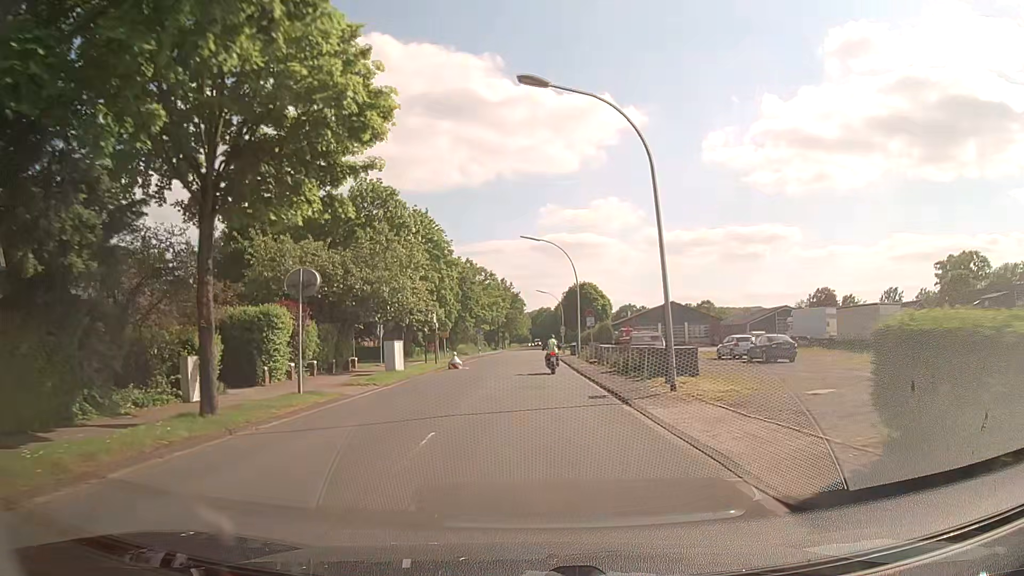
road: secondary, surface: paved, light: Day
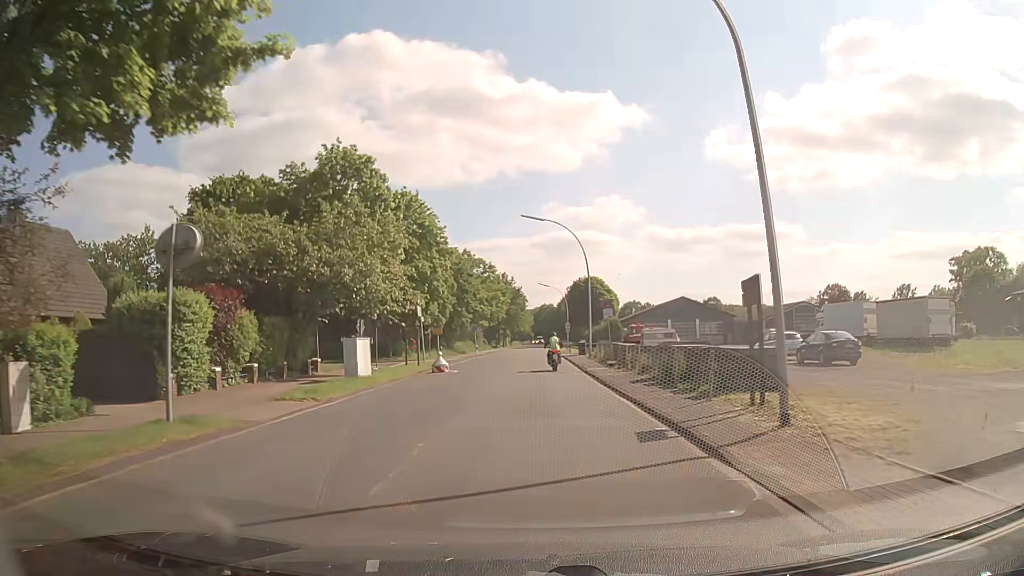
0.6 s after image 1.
(0.0, +7.2) m; -1°
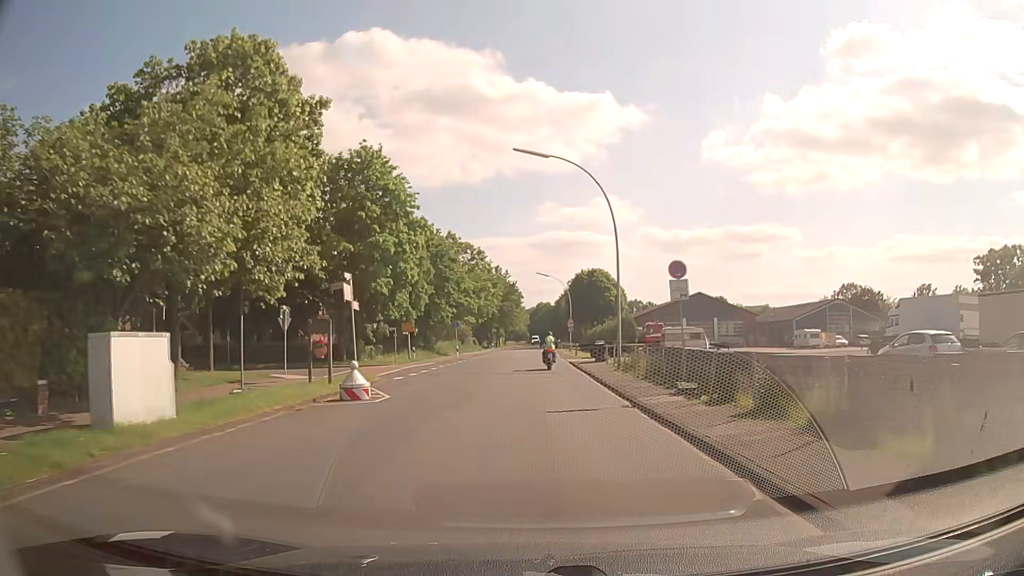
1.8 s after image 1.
(+0.1, +14.6) m; +1°
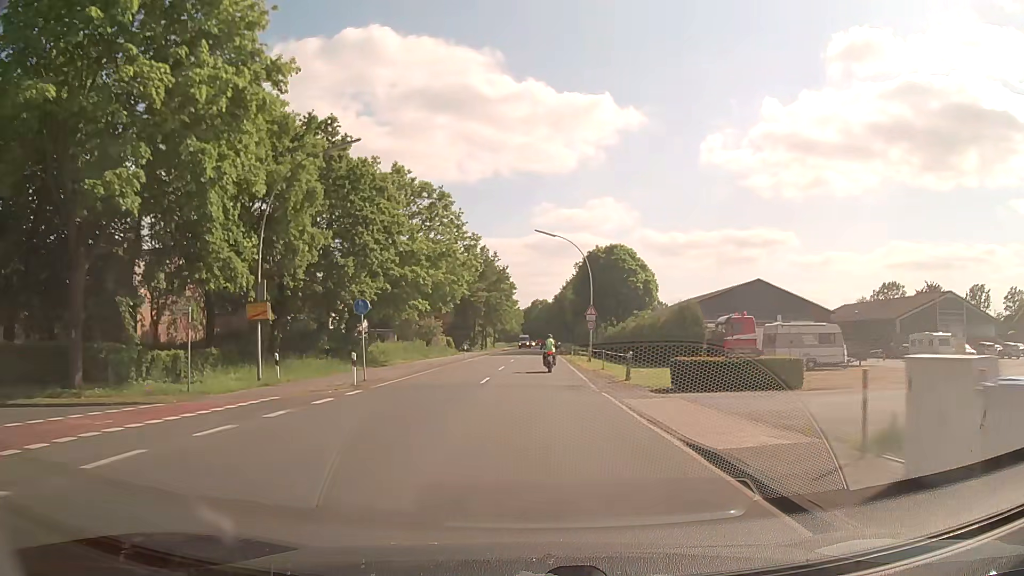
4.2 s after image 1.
(+0.1, +30.3) m; 0°
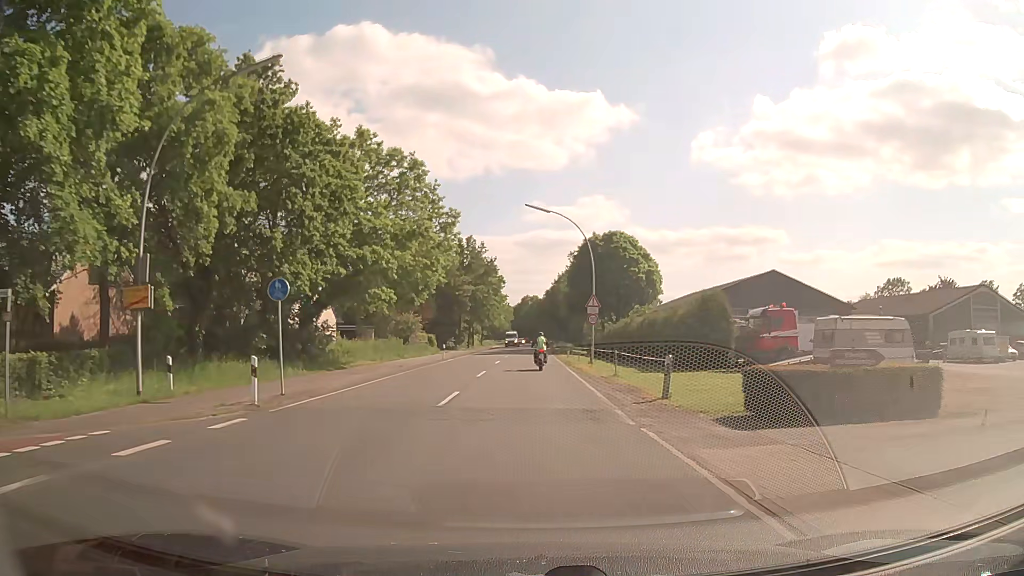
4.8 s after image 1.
(+0.1, +7.9) m; +1°
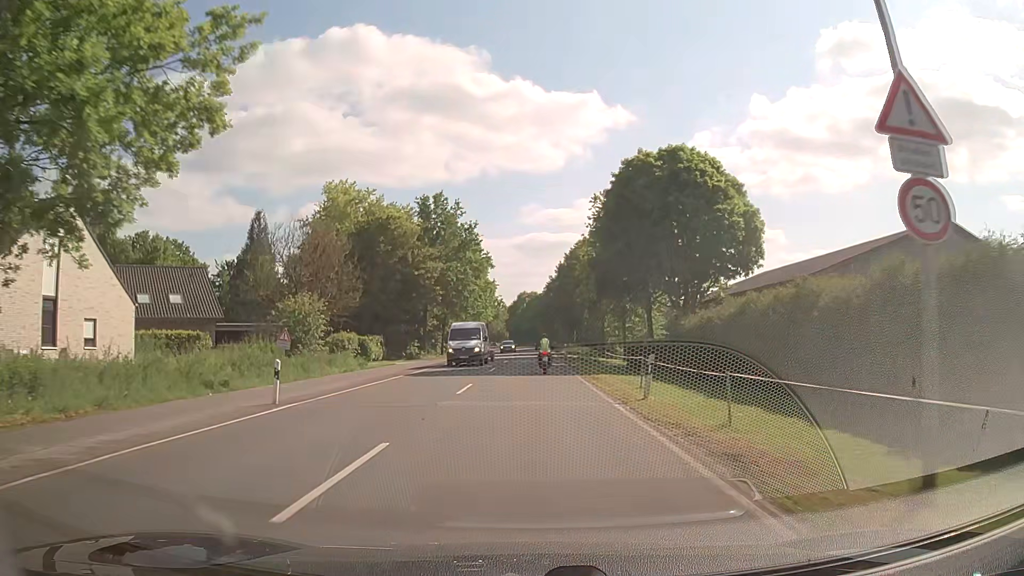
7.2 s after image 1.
(0.0, +32.3) m; 0°
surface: asphalt
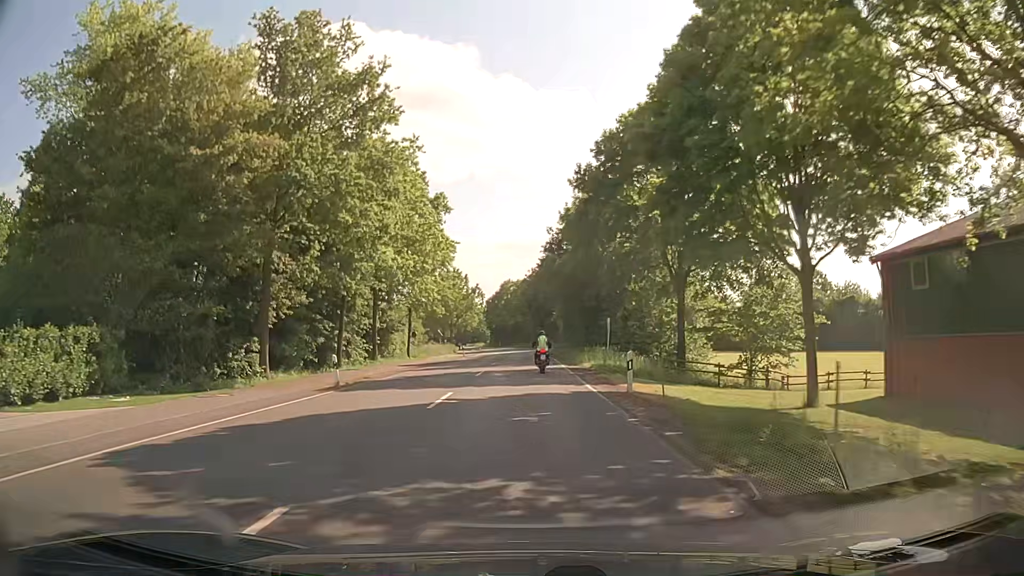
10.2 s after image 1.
(+0.5, +40.9) m; +1°
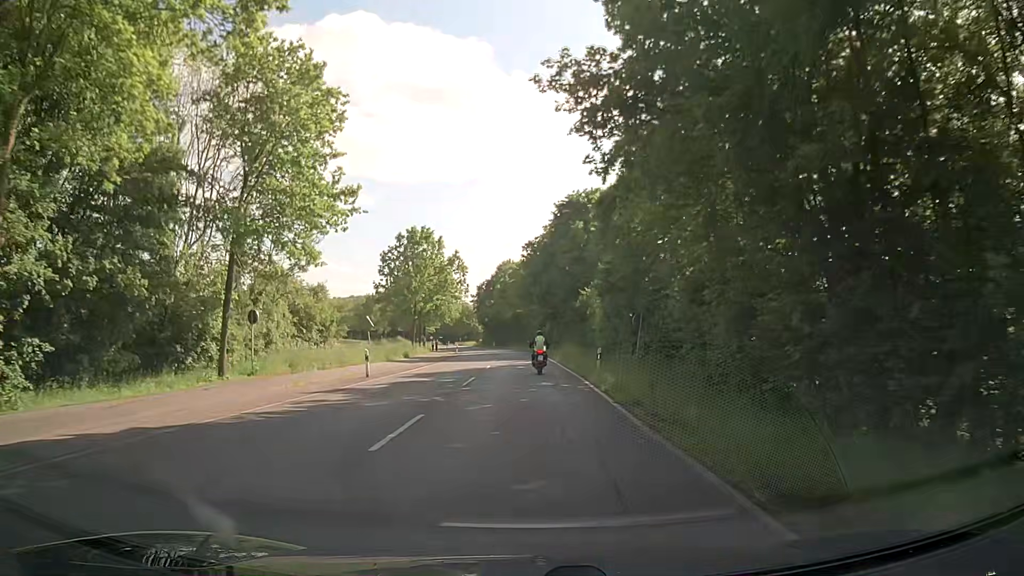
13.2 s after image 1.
(+0.1, +41.5) m; 0°
(0, +10) (0, +20) (0, +30) (0, +40) (0, +50) (-1, +60) (-1, +70) (-2, +80) (-3, +90) (-4, +100) m
